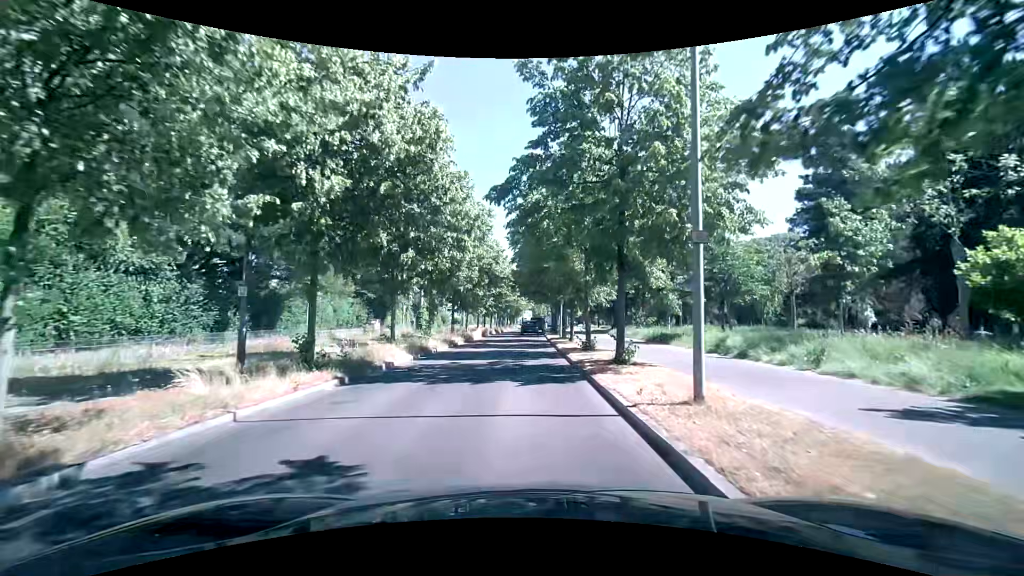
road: residential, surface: asphalt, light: Day
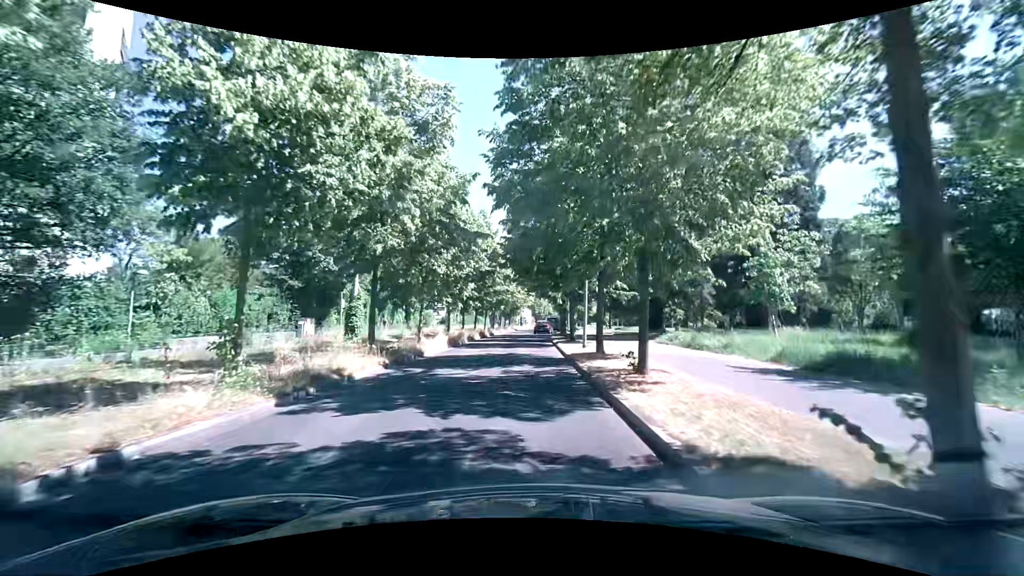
(+0.3, +17.6) m; +1°
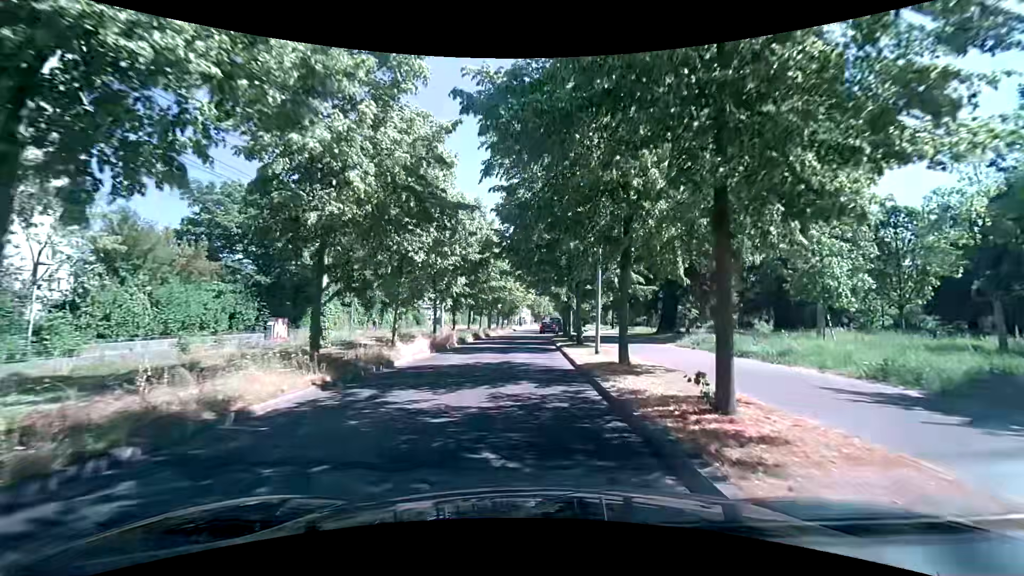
(0.0, +4.4) m; 0°
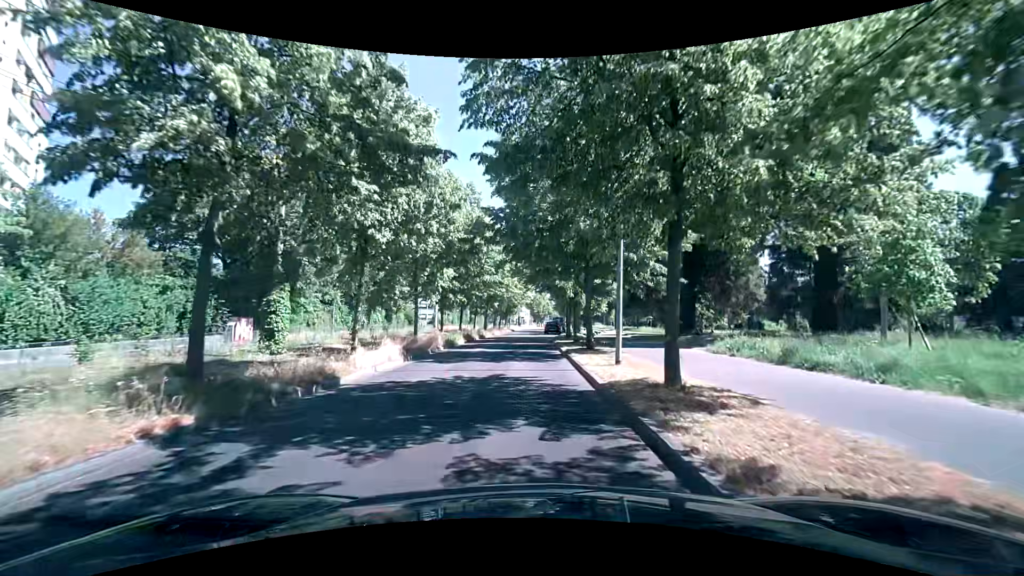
(-0.1, +4.4) m; 0°
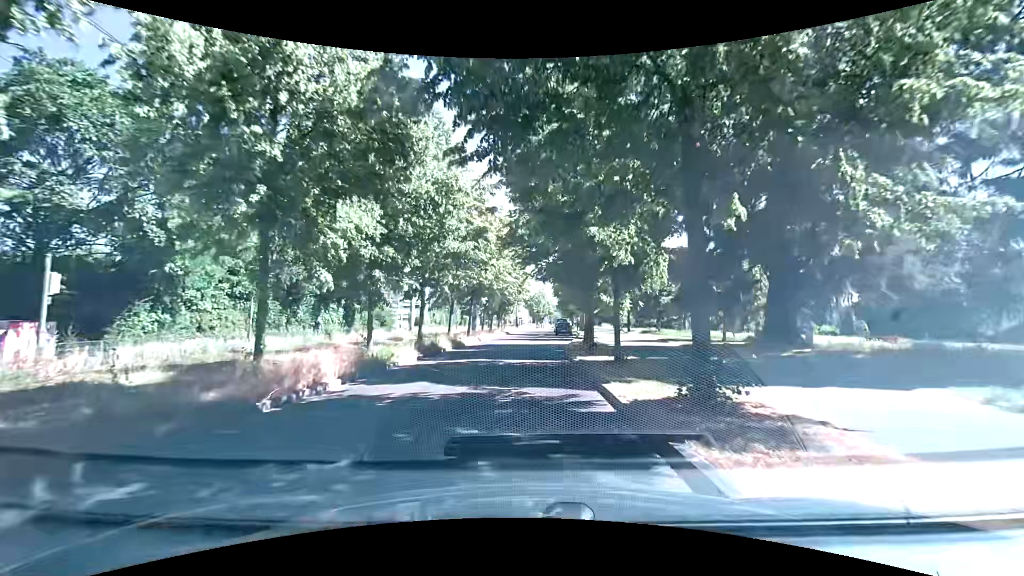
(0.0, +13.1) m; 0°
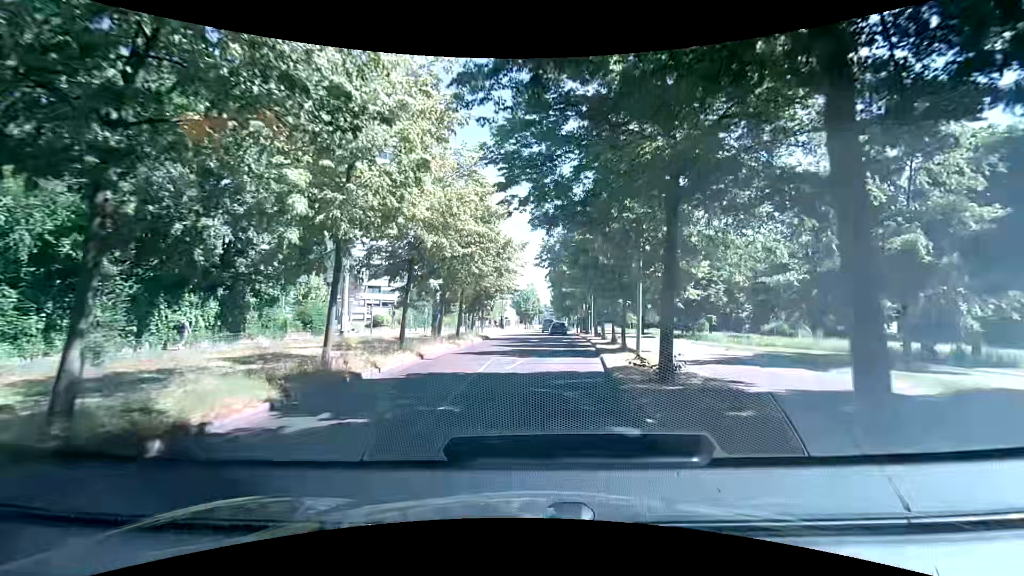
(+0.3, +17.3) m; +3°
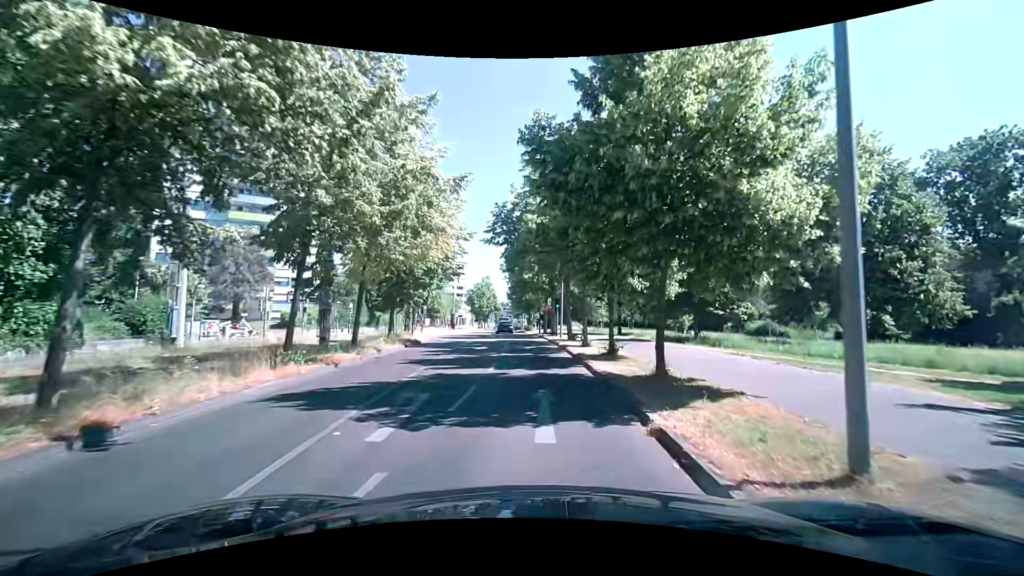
(+0.4, +12.8) m; +6°
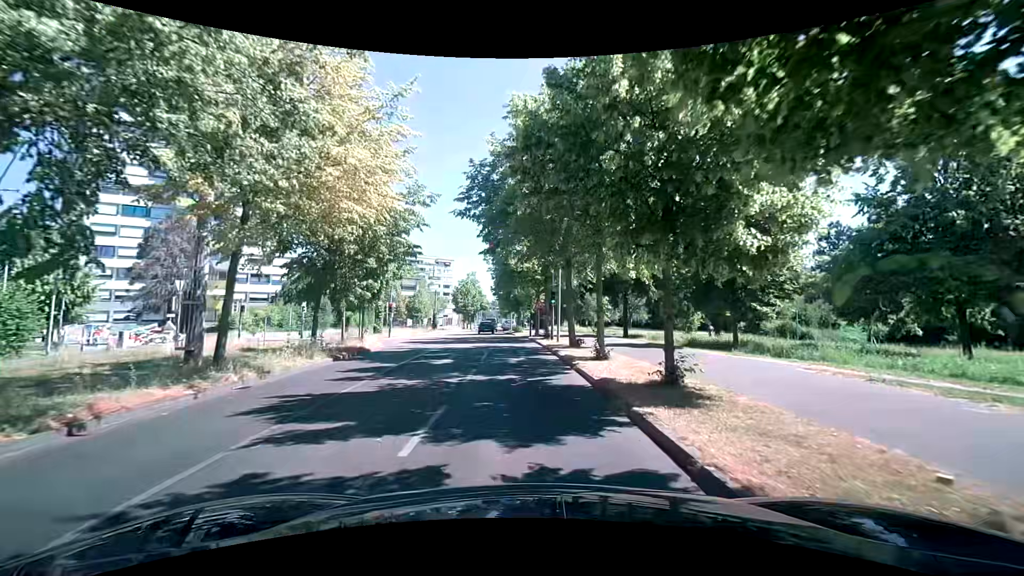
(-0.1, +8.4) m; -1°
(0, +10) (0, +20) (0, +30) (-1, +40) (-3, +50) (-4, +60) (-5, +70) (-5, +80) (-5, +90) (-5, +100) m
